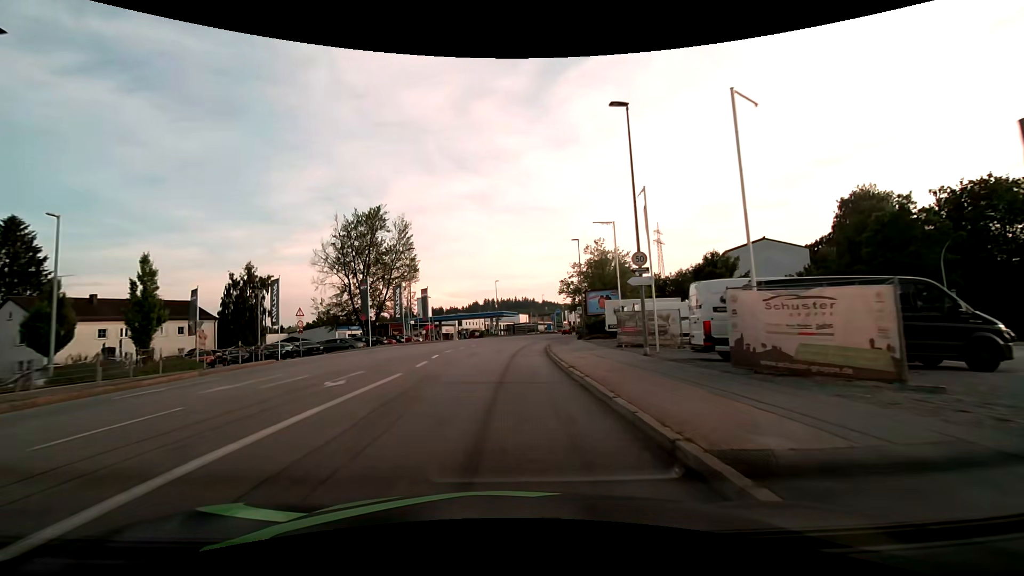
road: tertiary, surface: asphalt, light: Day
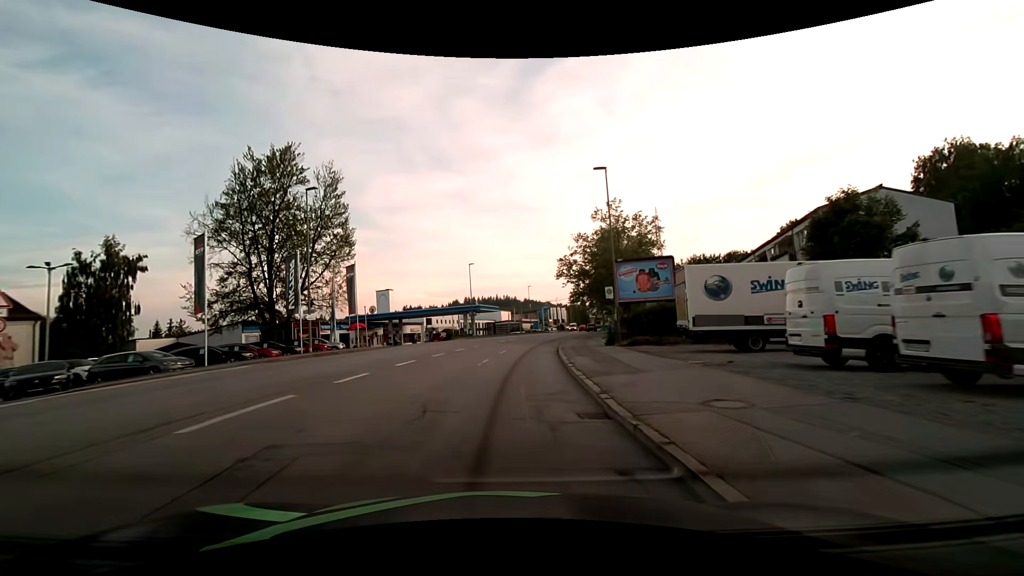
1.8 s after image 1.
(+0.3, +23.0) m; +2°
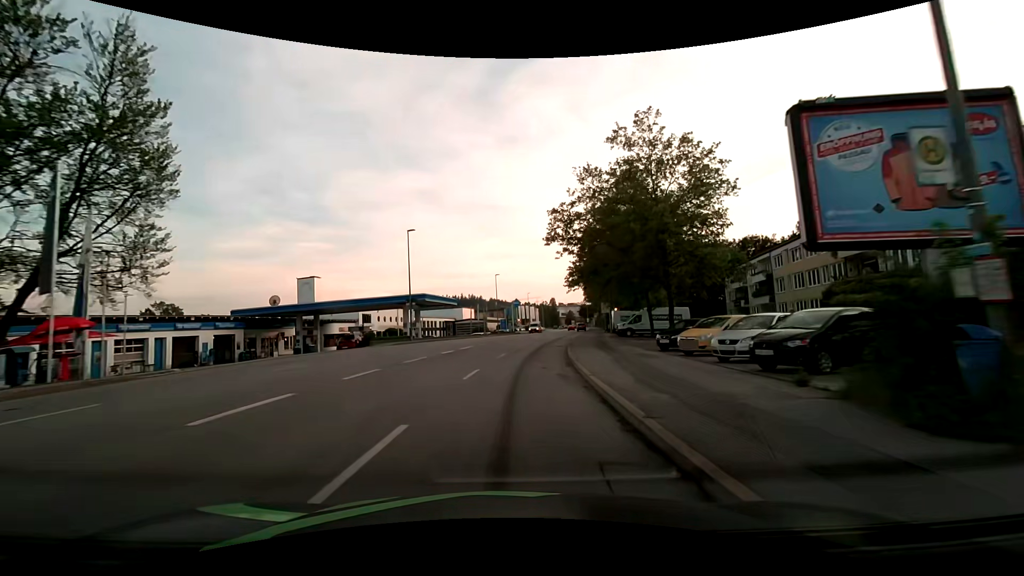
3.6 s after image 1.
(+0.6, +23.4) m; +4°
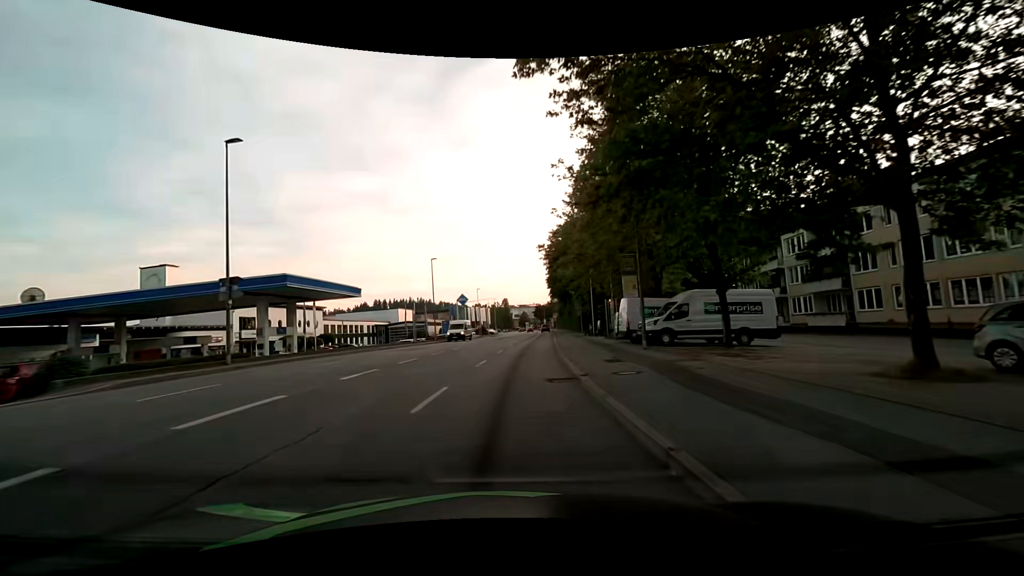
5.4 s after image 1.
(+1.1, +22.5) m; +6°
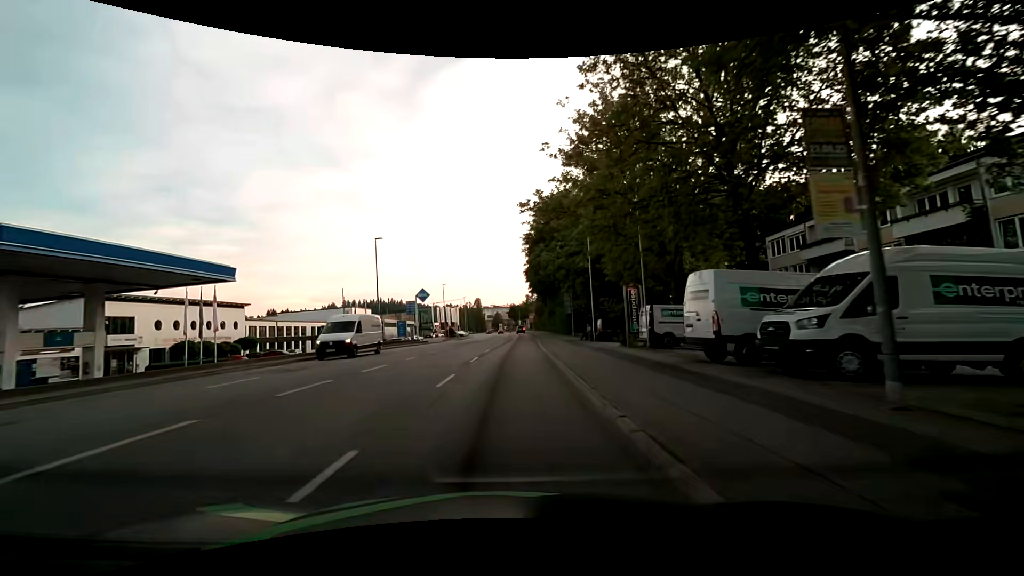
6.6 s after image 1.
(+0.4, +14.5) m; +3°
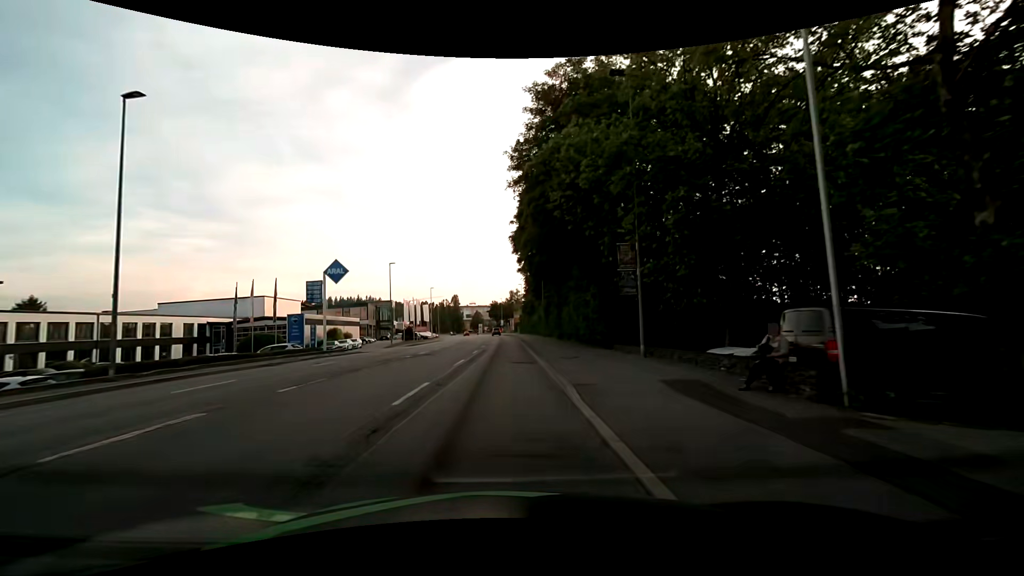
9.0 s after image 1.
(+0.9, +28.8) m; +2°
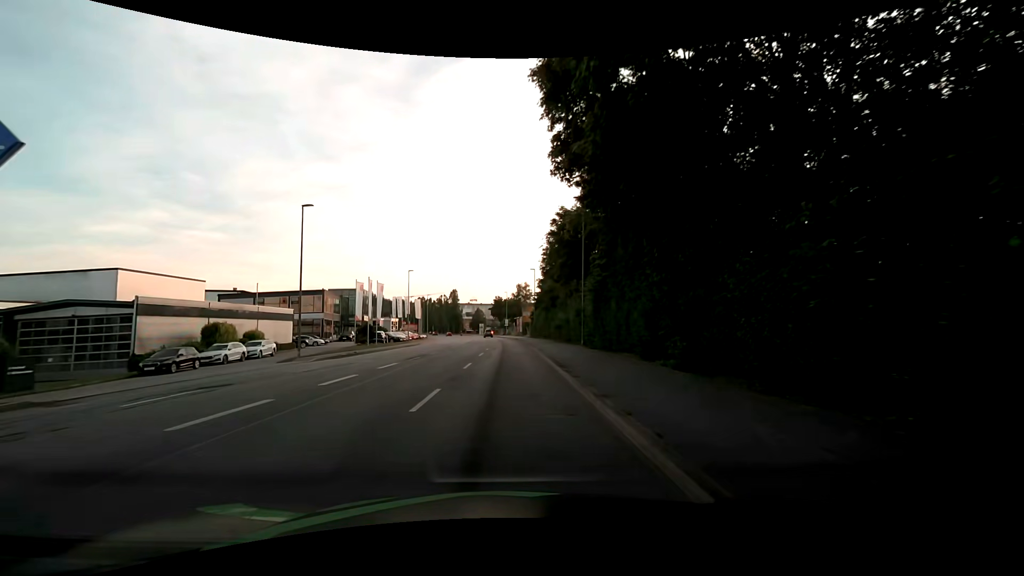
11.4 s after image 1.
(-0.2, +28.7) m; -1°
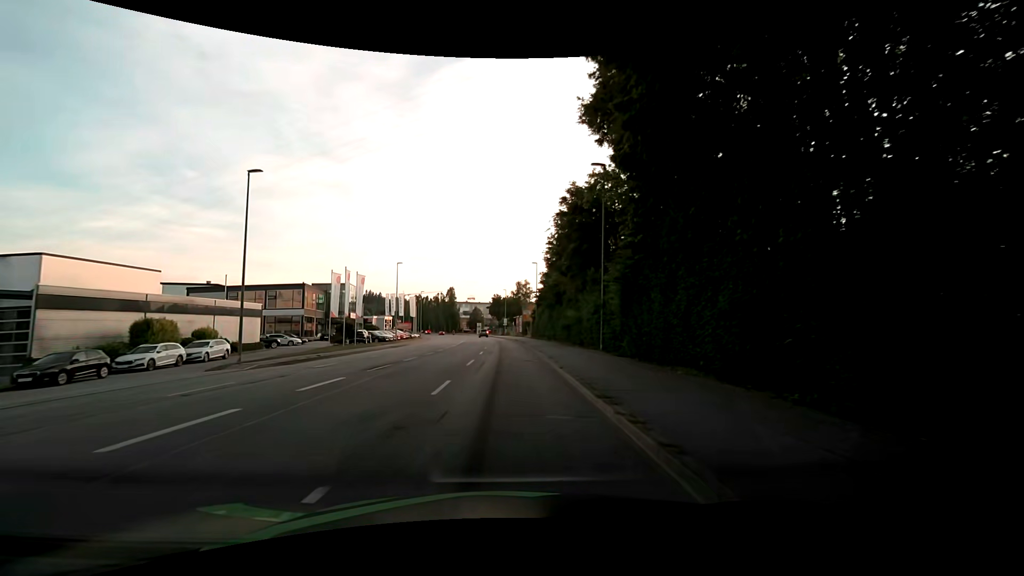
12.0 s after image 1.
(+0.1, +7.1) m; +1°
(0, +10) (0, +20) (0, +30) (0, +40) (0, +50) (-1, +60) (-1, +70) (-2, +80) (-3, +90) (-4, +100) m
